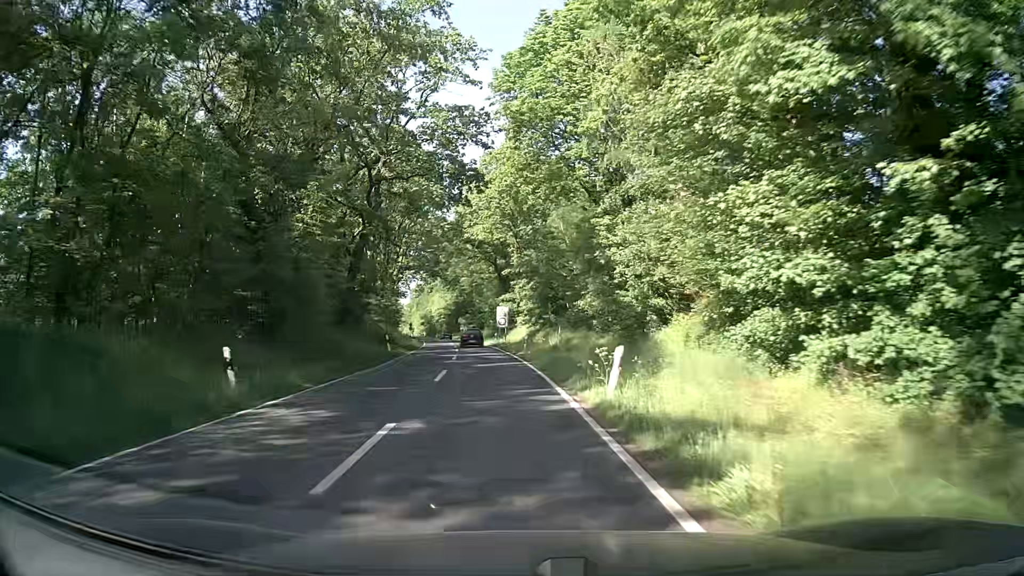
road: secondary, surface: asphalt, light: Day
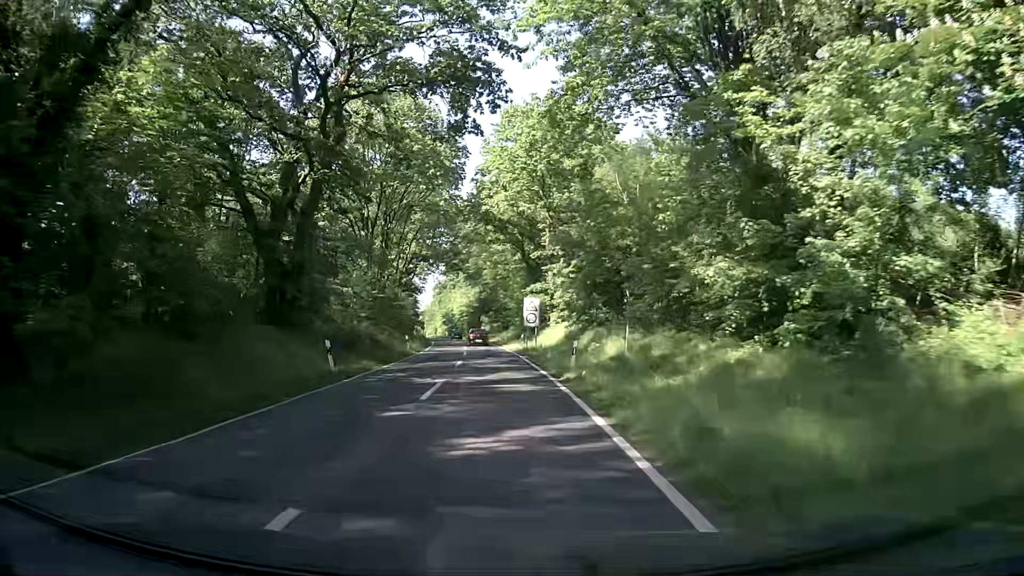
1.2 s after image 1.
(-0.4, +16.6) m; -2°
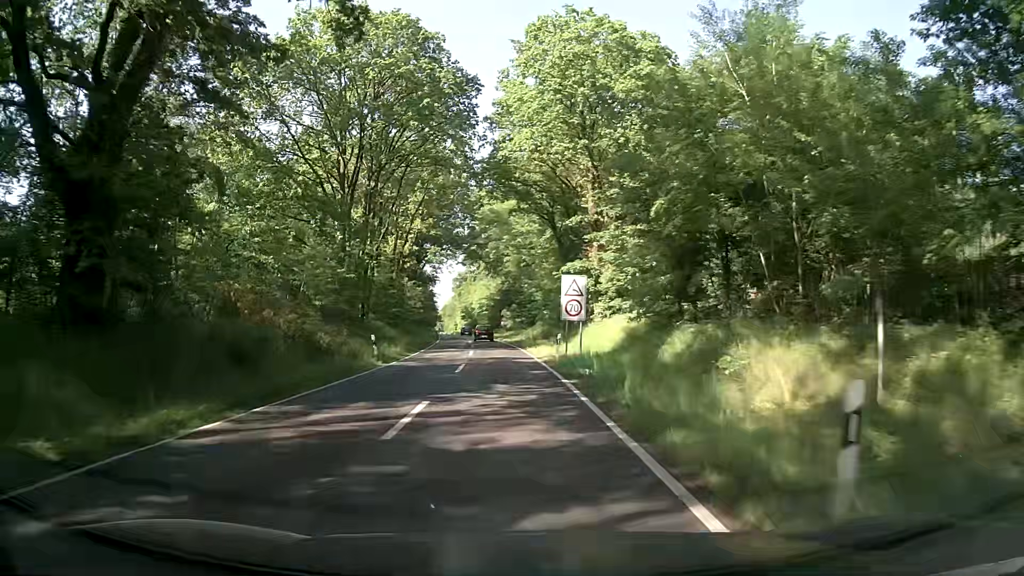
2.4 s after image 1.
(-0.3, +16.7) m; -2°
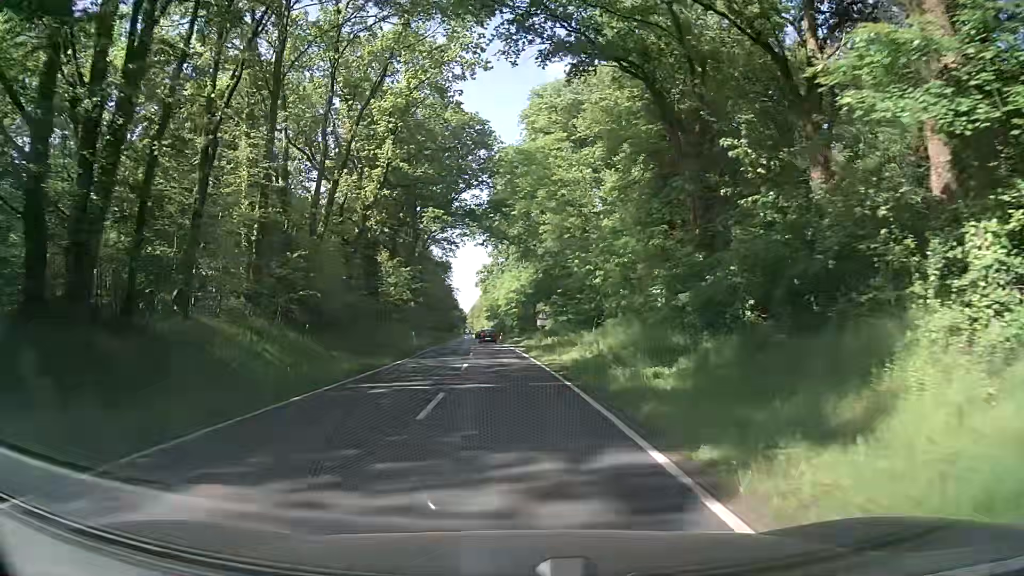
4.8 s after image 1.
(-0.9, +34.0) m; -3°
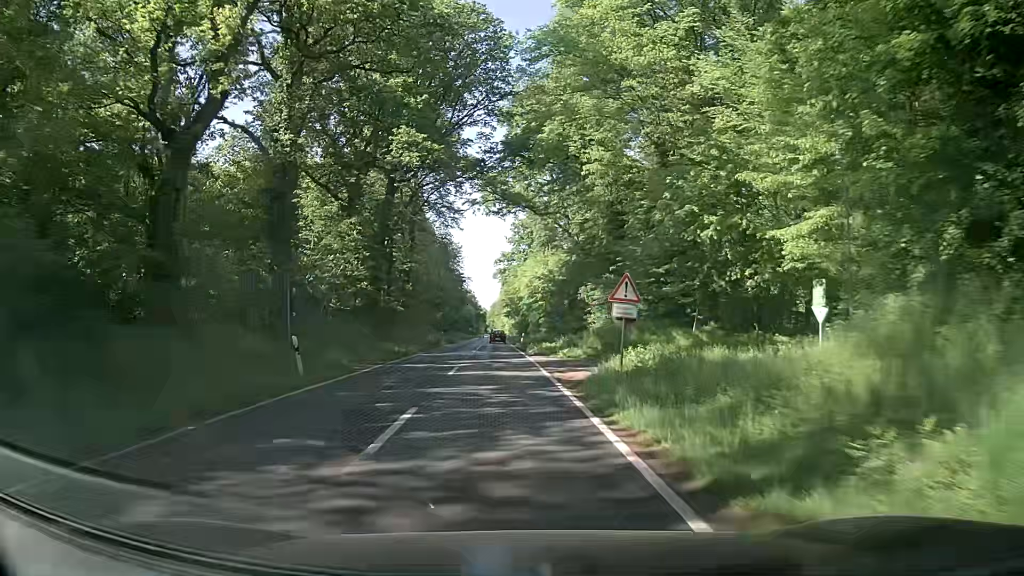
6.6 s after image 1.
(-0.3, +26.6) m; -1°
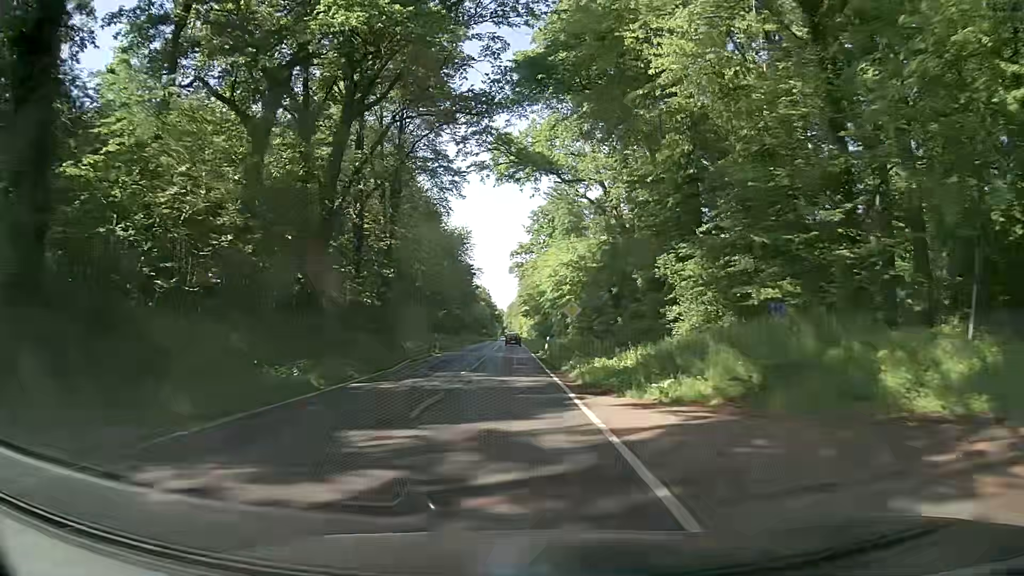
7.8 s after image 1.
(-0.4, +18.8) m; -2°
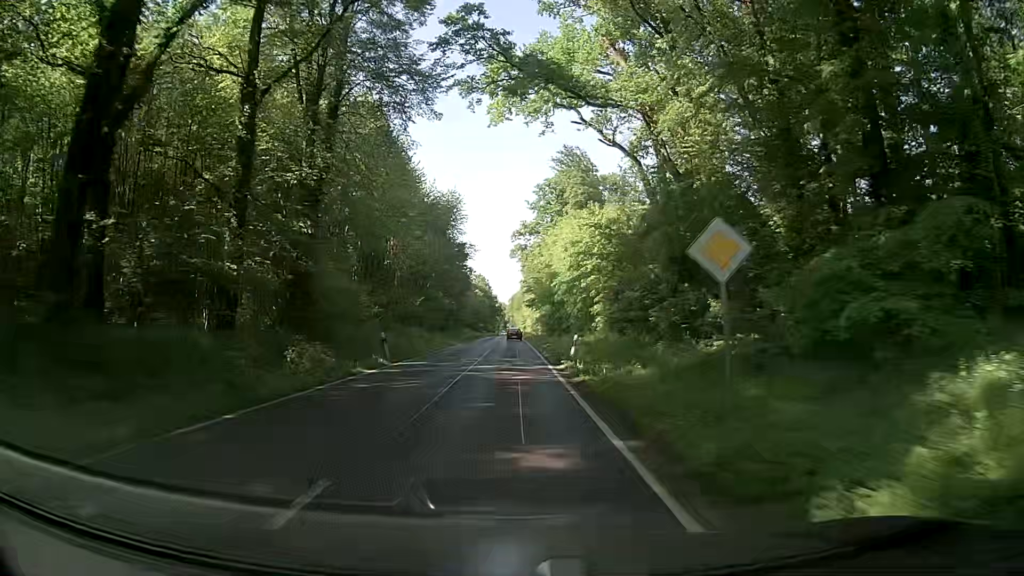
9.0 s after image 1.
(+0.1, +20.0) m; 0°
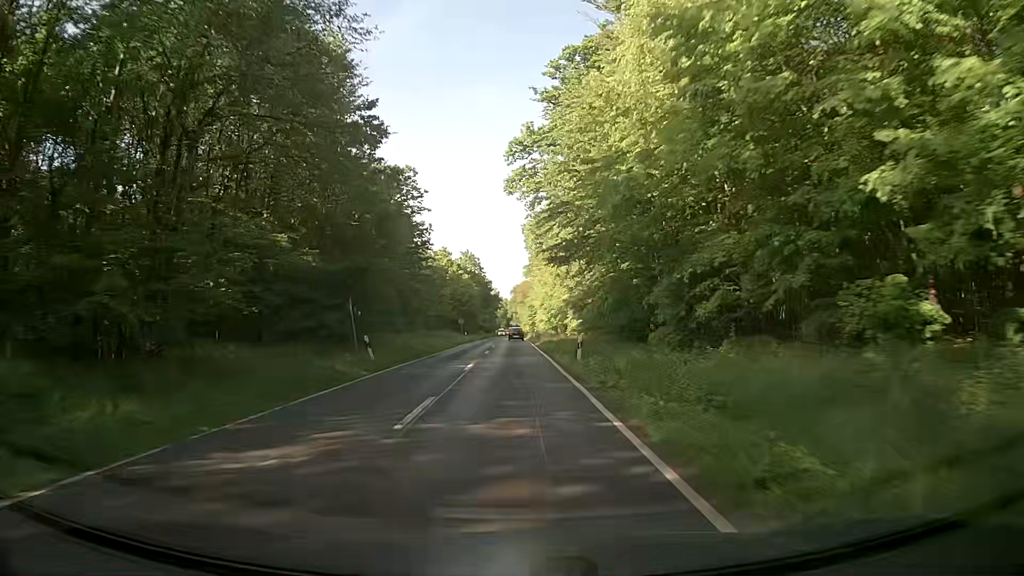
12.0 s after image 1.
(-0.4, +53.7) m; 0°
(0, +10) (0, +20) (0, +30) (0, +40) (0, +50) (0, +60) (0, +70) (0, +80) (0, +90) (-1, +100) m
